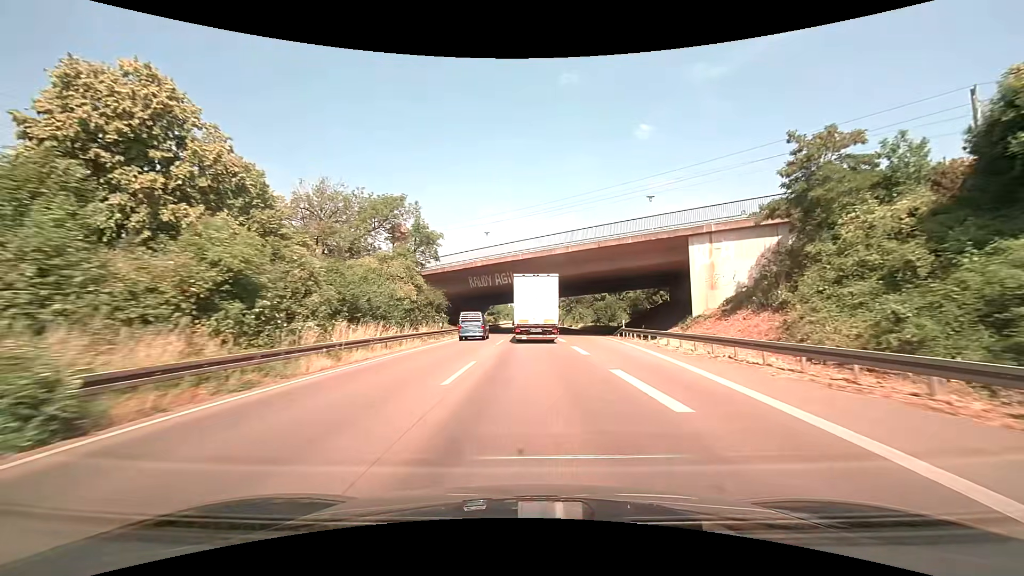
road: trunk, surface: asphalt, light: Day
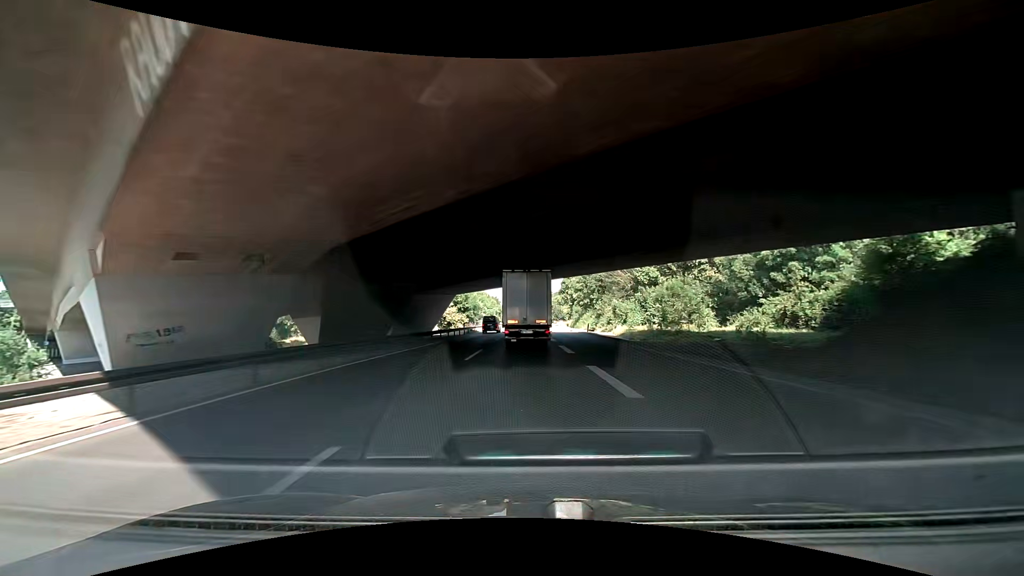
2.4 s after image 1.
(+0.3, +47.0) m; -1°
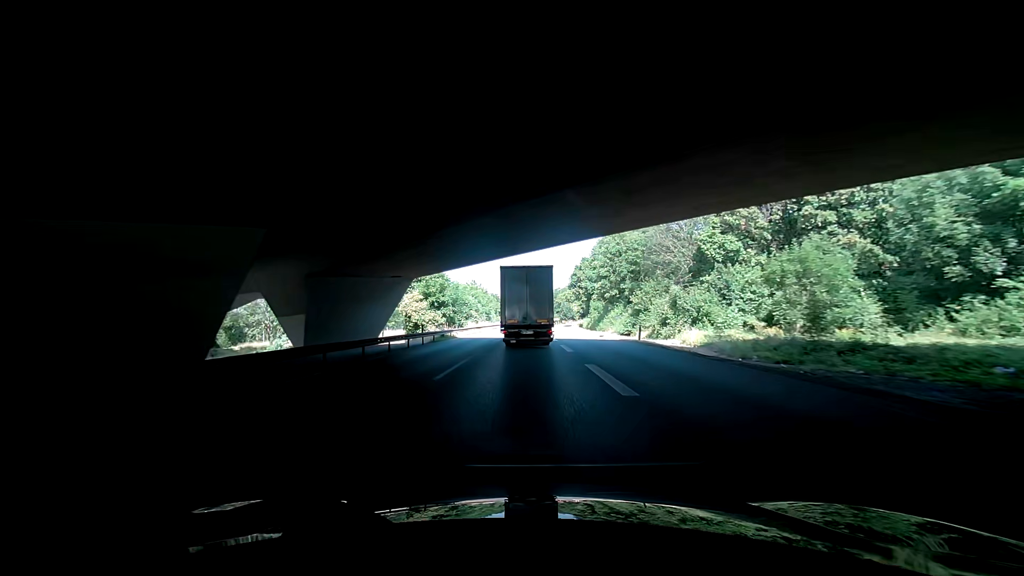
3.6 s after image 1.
(0.0, +23.9) m; -2°
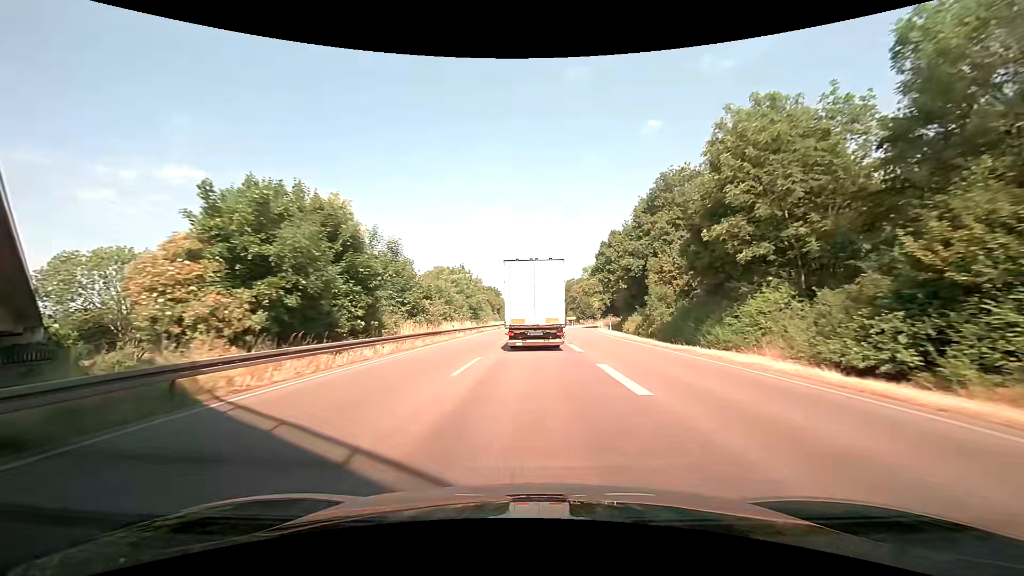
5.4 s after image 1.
(+0.4, +35.9) m; +1°
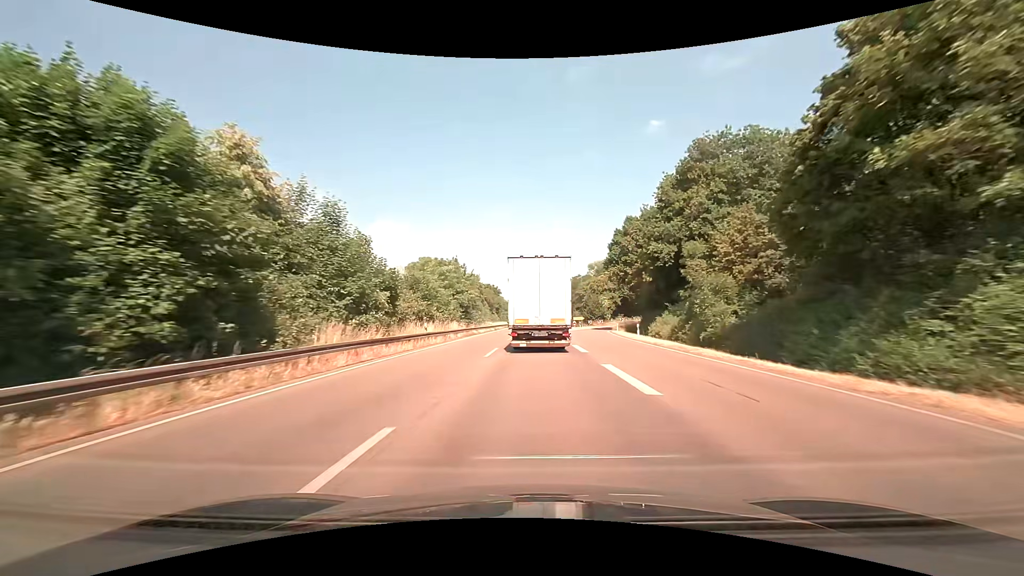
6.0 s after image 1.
(+0.2, +12.0) m; +2°
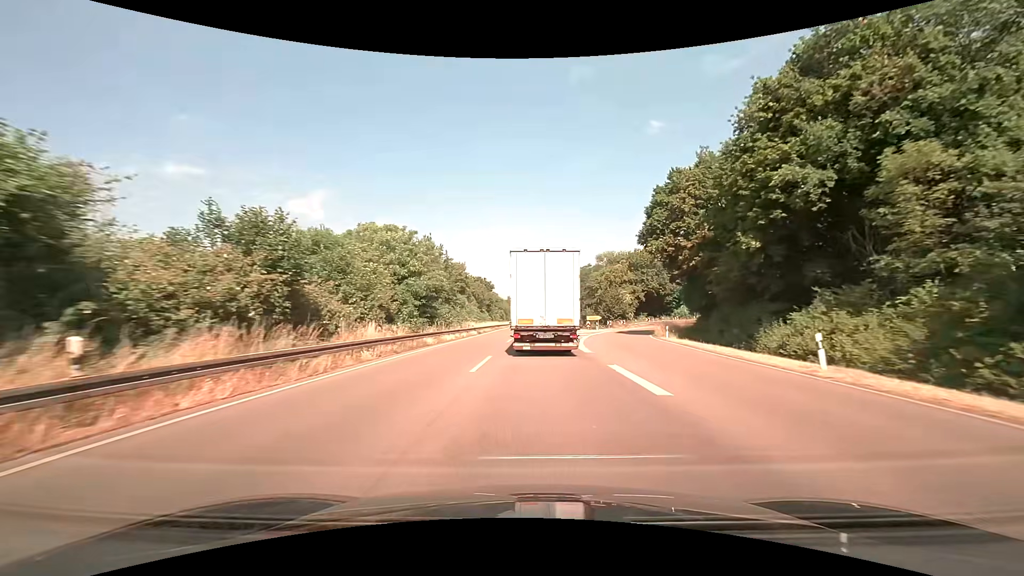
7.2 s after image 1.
(+0.1, +23.9) m; +1°
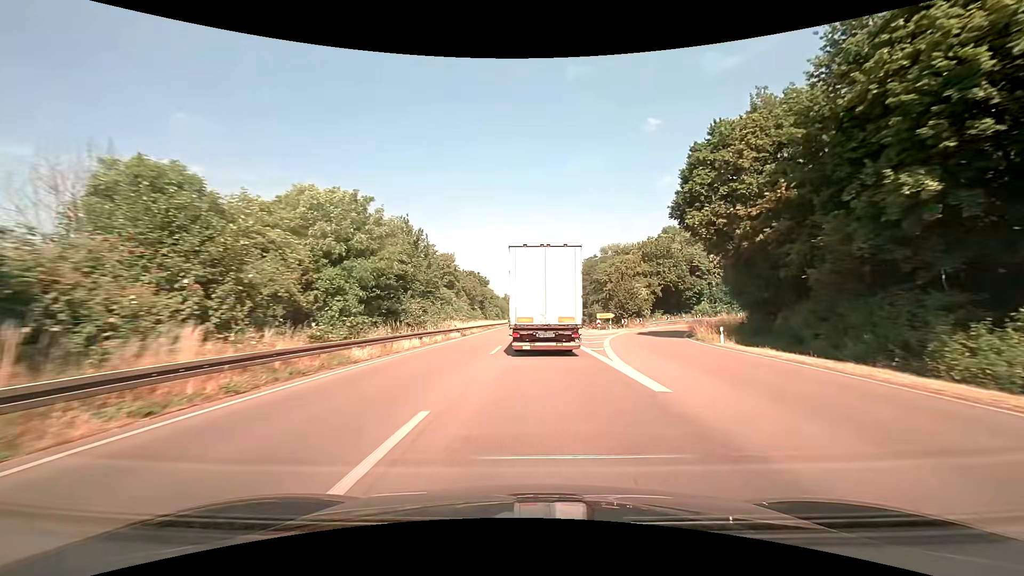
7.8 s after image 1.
(0.0, +11.8) m; 0°
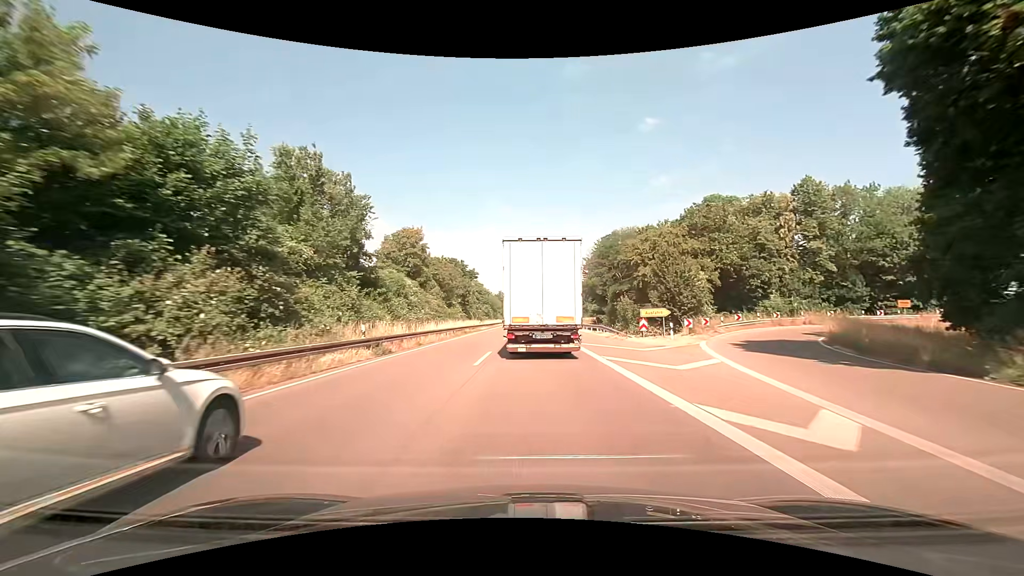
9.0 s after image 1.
(0.0, +23.3) m; 0°
(0, +10) (0, +20) (0, +30) (0, +40) (0, +50) (0, +60) (0, +70) (0, +80) (0, +90) (-1, +100) m
